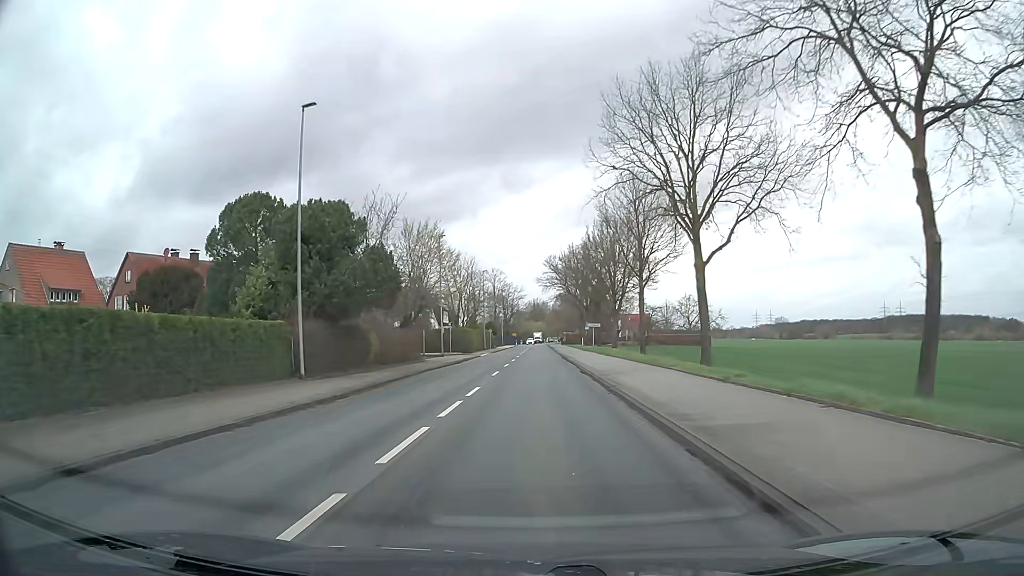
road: secondary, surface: asphalt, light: Day
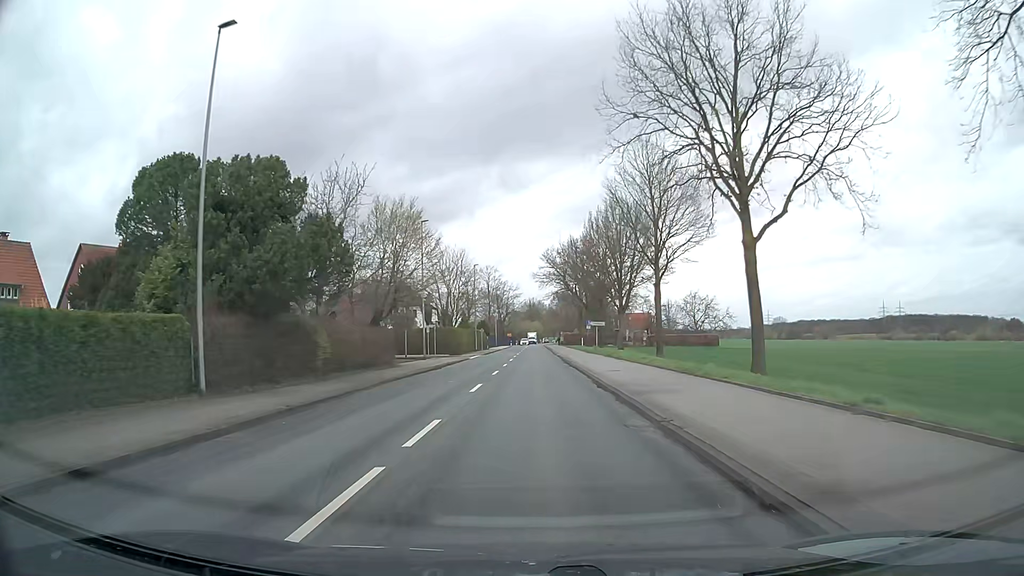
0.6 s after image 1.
(-0.1, +7.7) m; 0°
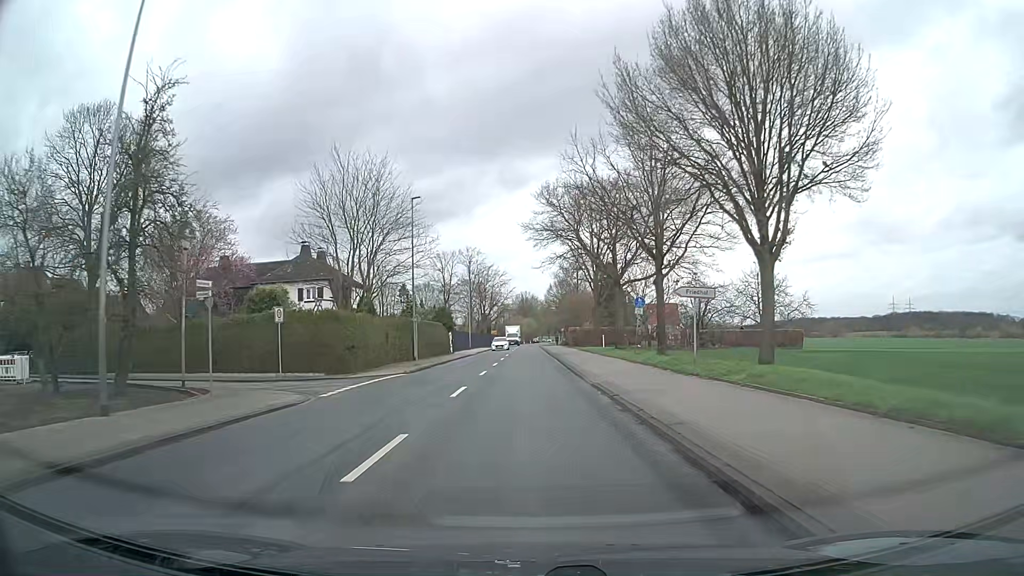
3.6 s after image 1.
(+0.4, +38.6) m; +1°
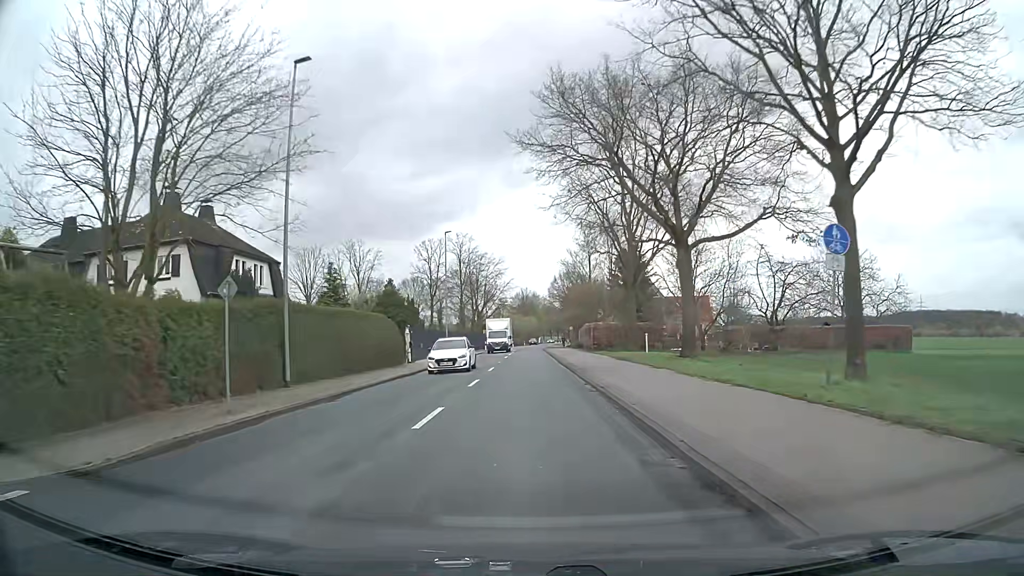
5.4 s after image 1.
(-0.1, +23.1) m; -1°
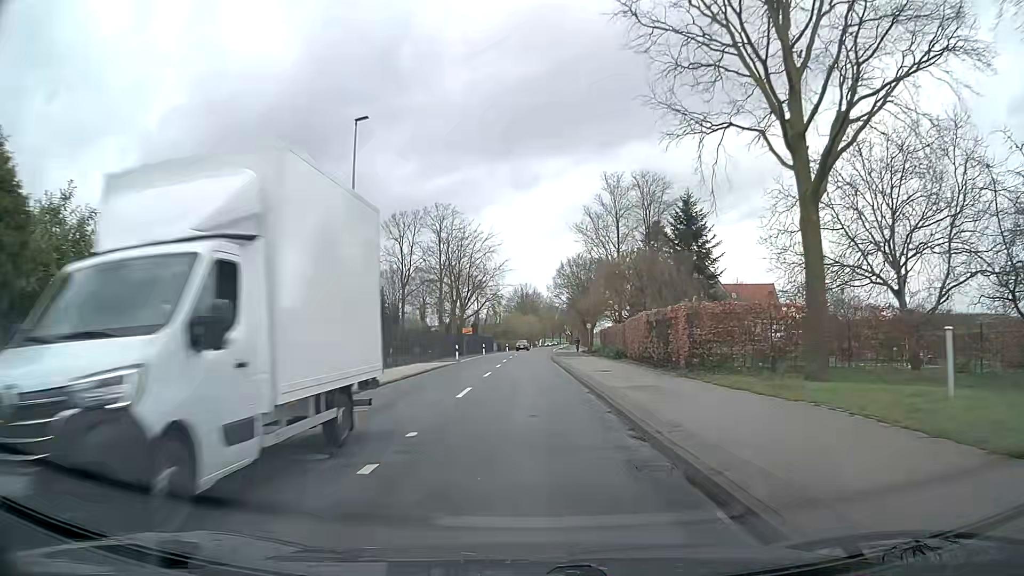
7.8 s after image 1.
(+0.2, +30.6) m; 0°
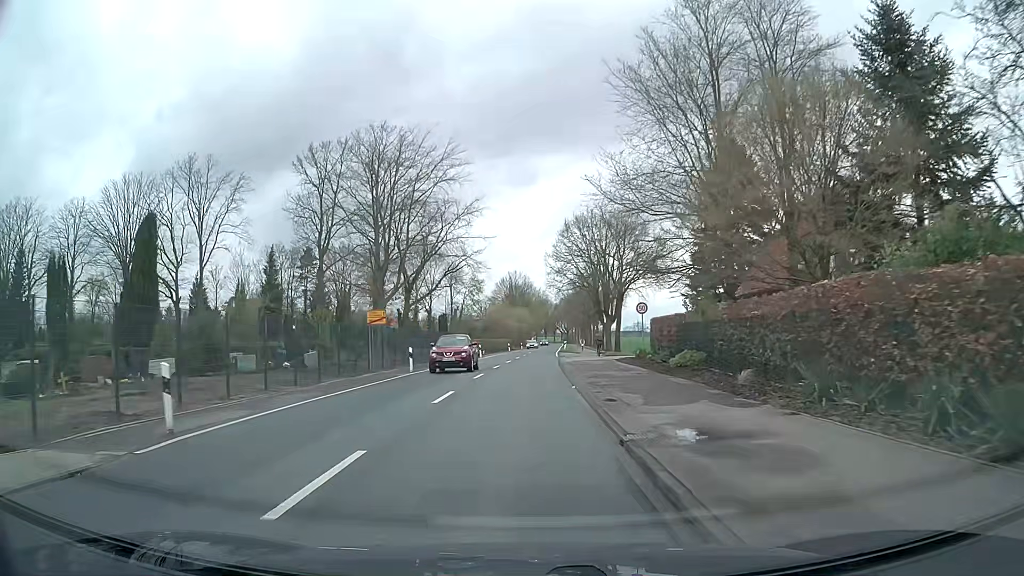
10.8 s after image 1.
(+0.3, +38.0) m; +1°
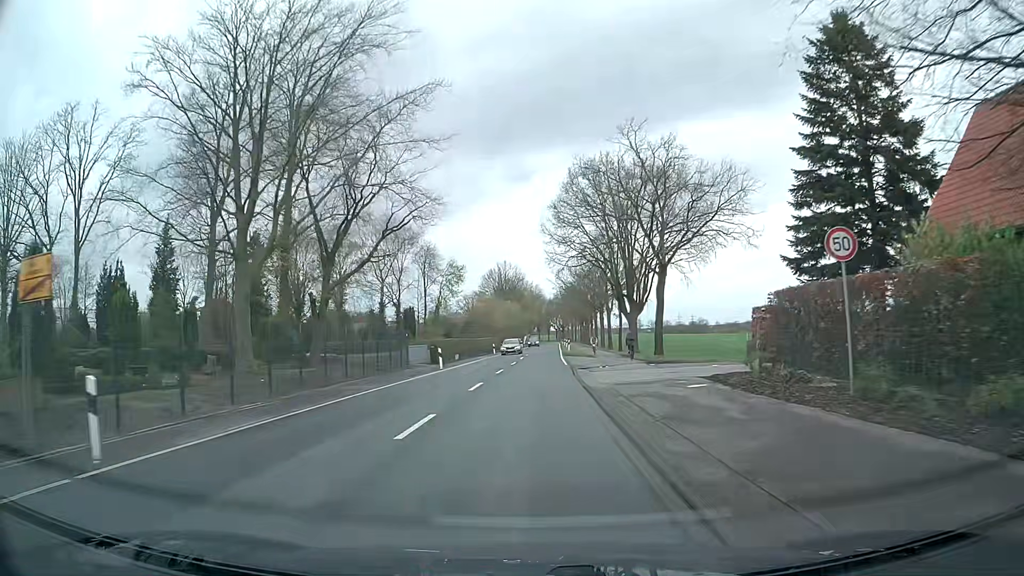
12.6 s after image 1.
(0.0, +22.7) m; +1°
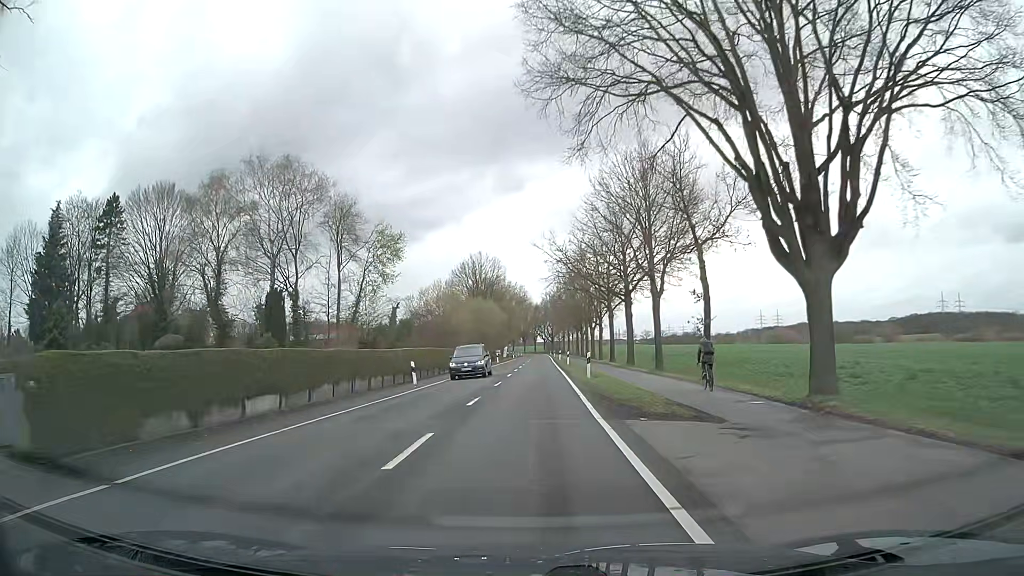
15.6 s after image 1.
(+0.8, +37.9) m; 0°
(0, +10) (0, +20) (+1, +30) (+1, +40) (+1, +50) (+2, +60) (+2, +70) (+2, +80) (+3, +90) (+3, +100) m
